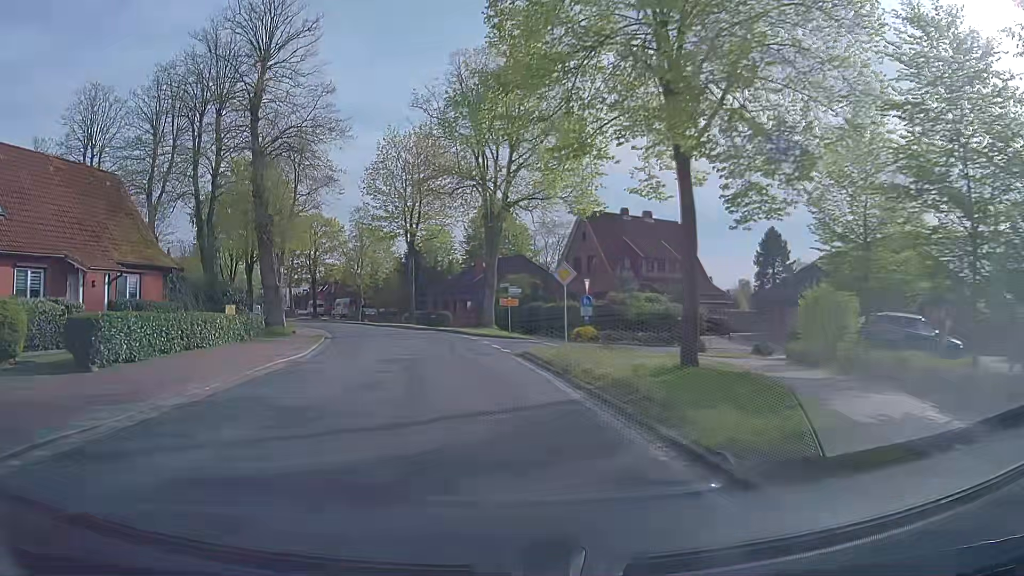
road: secondary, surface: asphalt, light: Day
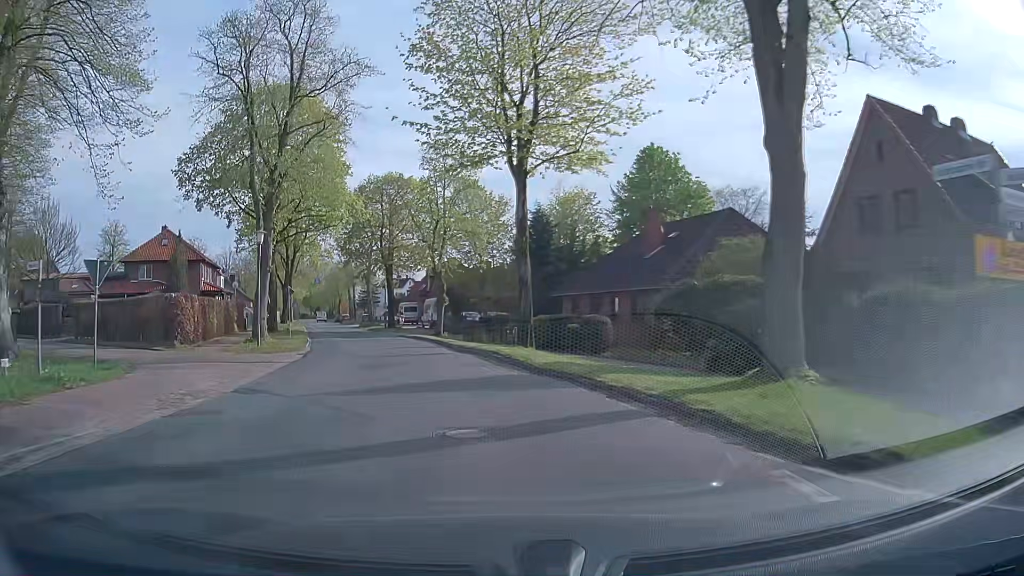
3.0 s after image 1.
(-3.2, +30.5) m; -12°
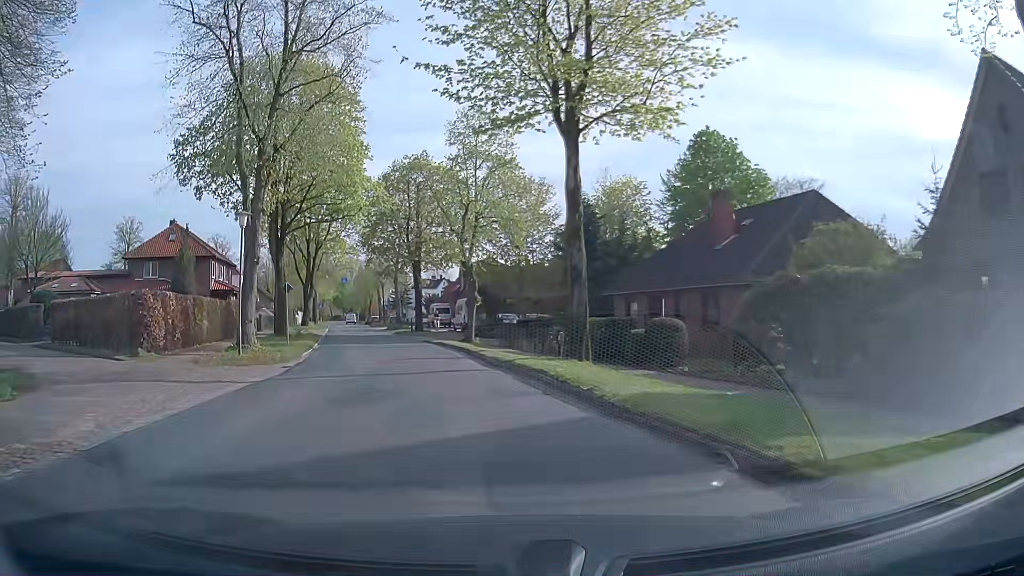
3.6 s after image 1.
(-0.1, +6.2) m; -2°
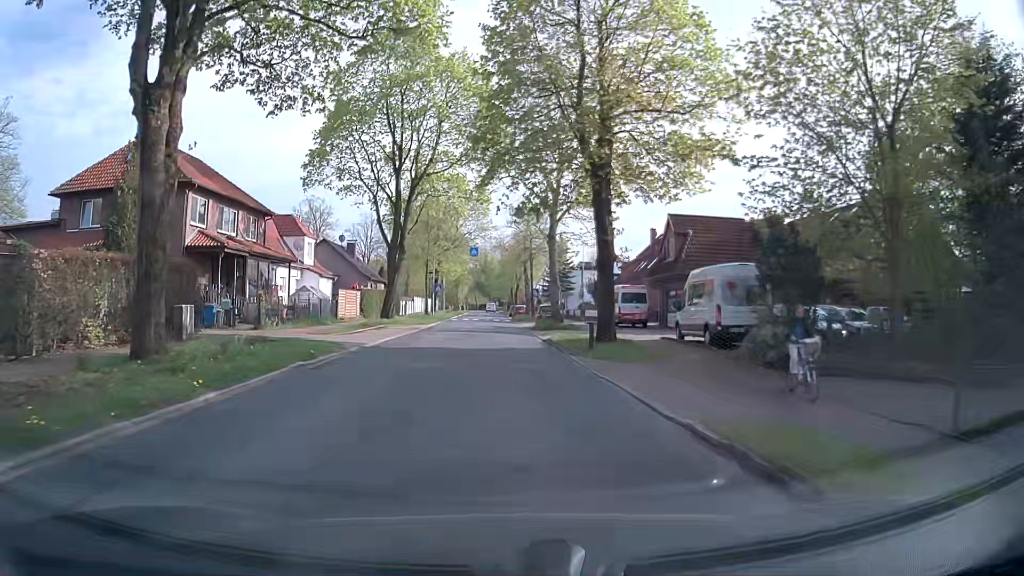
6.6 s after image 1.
(-5.1, +31.3) m; -14°
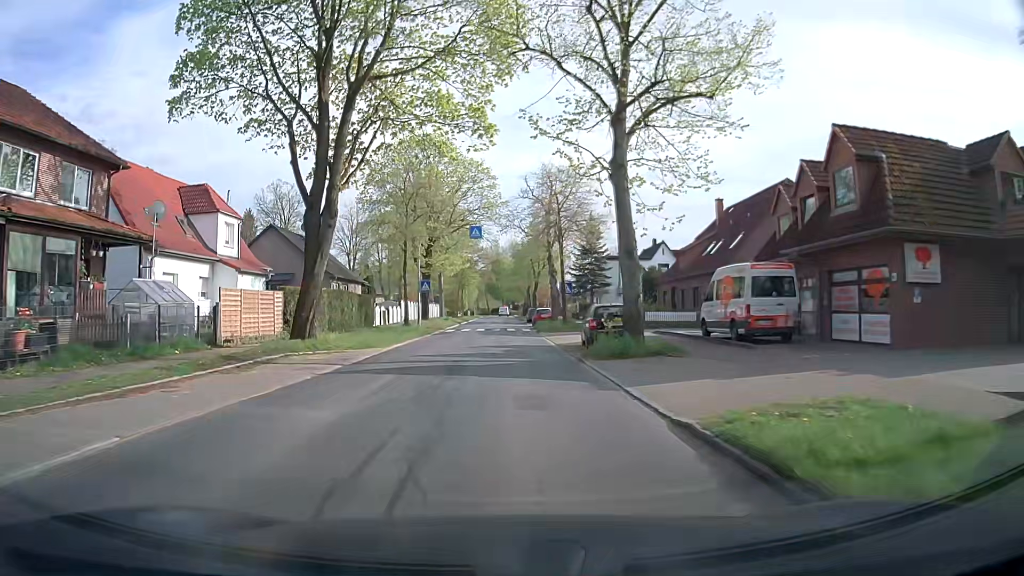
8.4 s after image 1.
(-0.2, +19.9) m; -2°
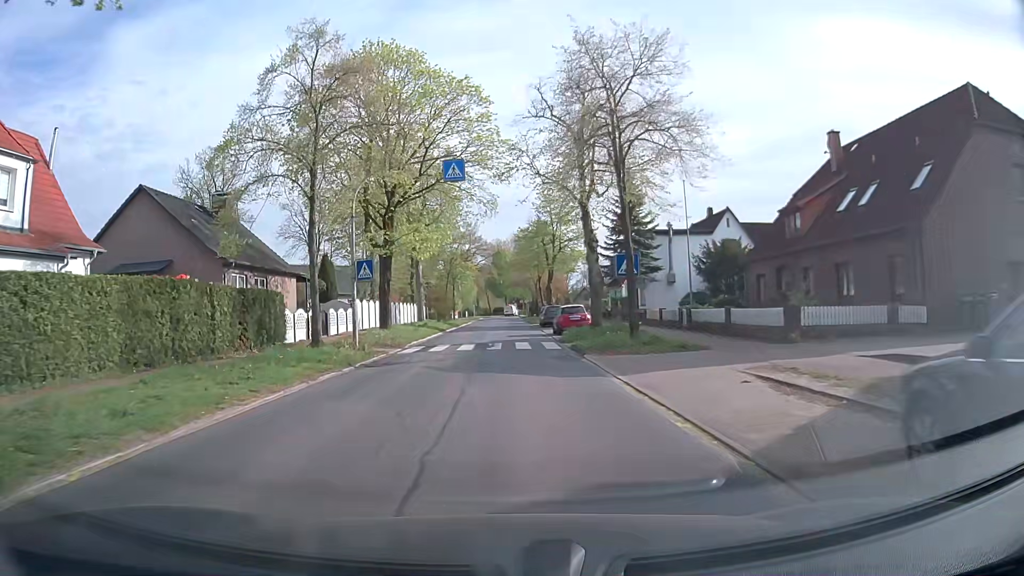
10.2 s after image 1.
(+0.1, +20.4) m; 0°
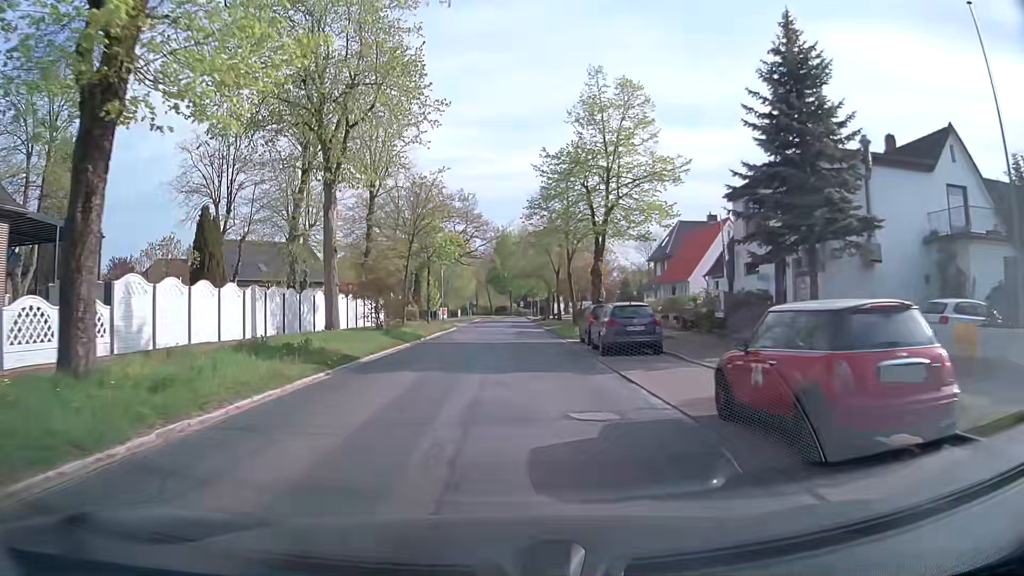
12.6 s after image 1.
(-0.2, +27.2) m; -1°
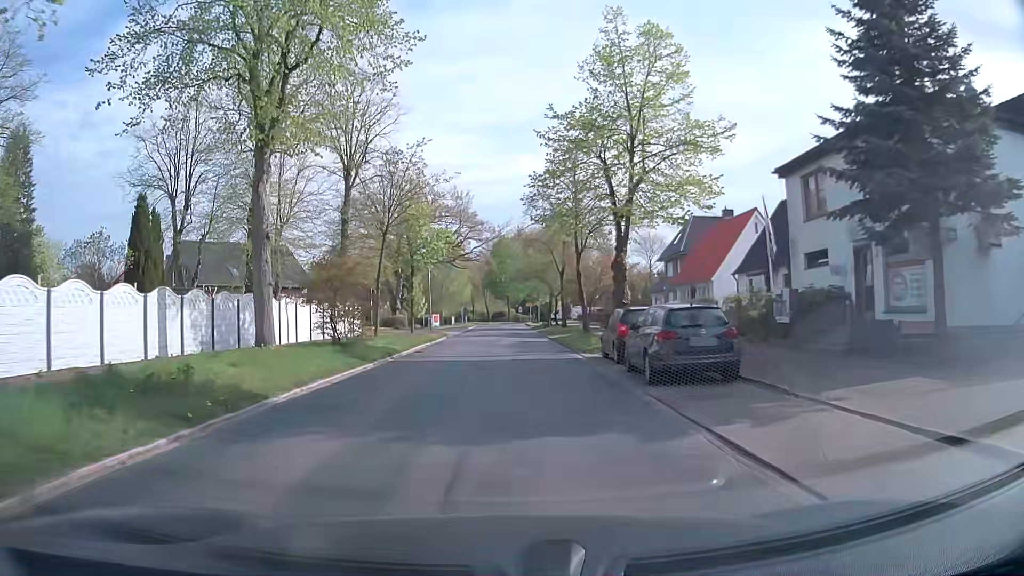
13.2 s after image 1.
(+0.1, +6.7) m; 0°
(0, +10) (0, +20) (+1, +30) (+1, +40) (+1, +50) (+1, +60) (+1, +70) (+2, +80) (+1, +90) (+1, +100) m
